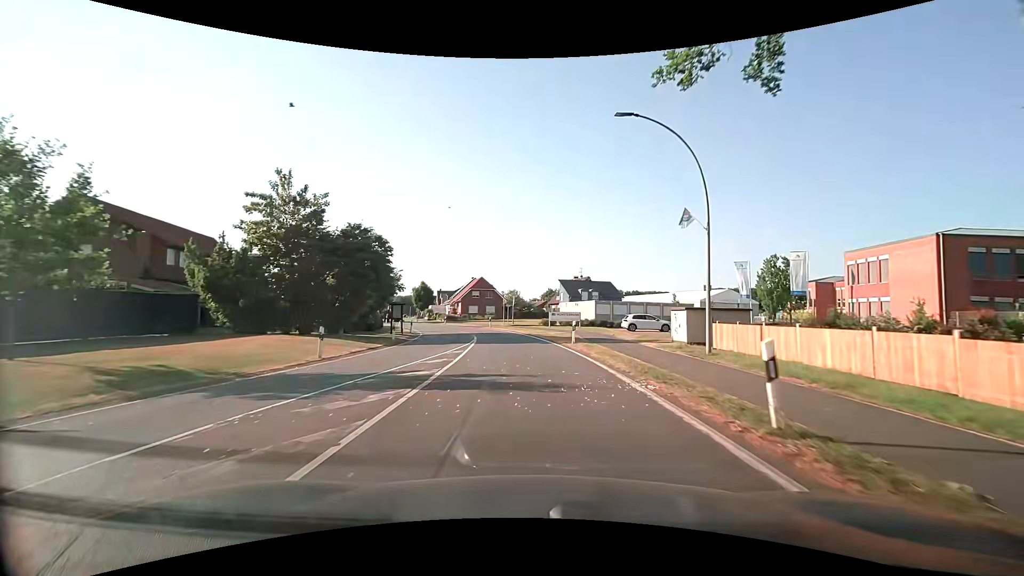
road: secondary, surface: asphalt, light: Day
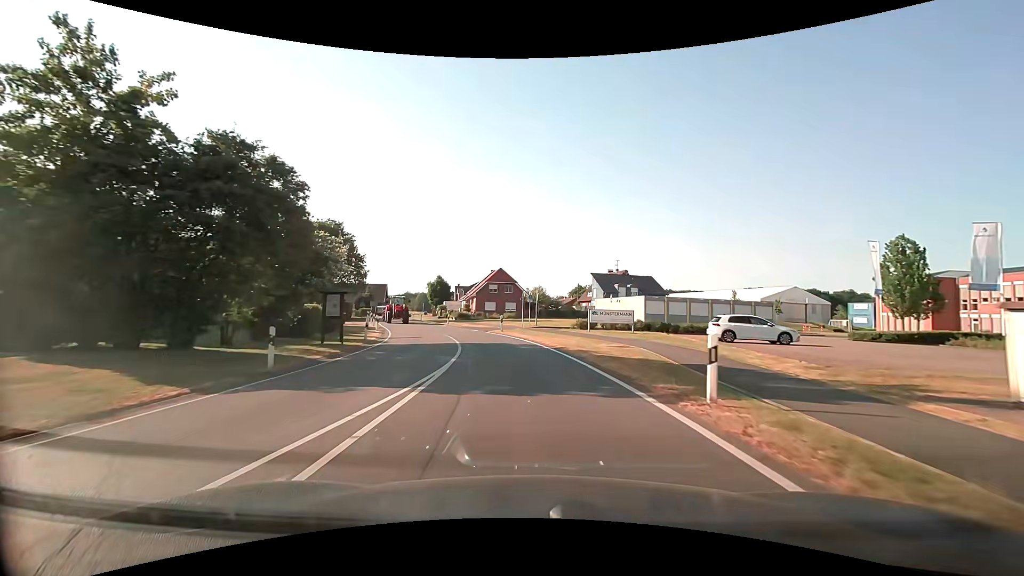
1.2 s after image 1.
(-0.3, +15.3) m; -2°
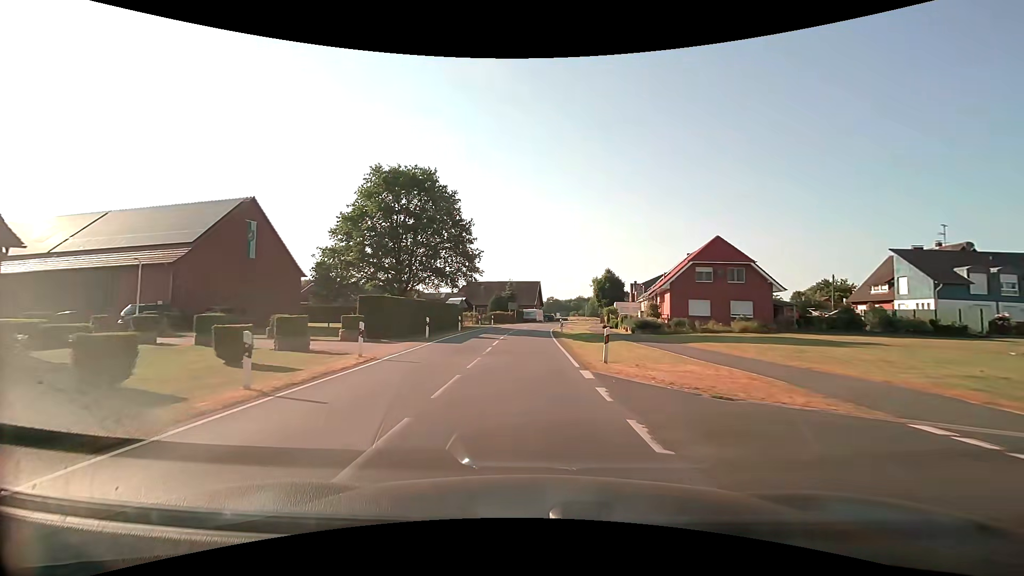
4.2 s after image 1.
(-5.2, +35.1) m; -20°
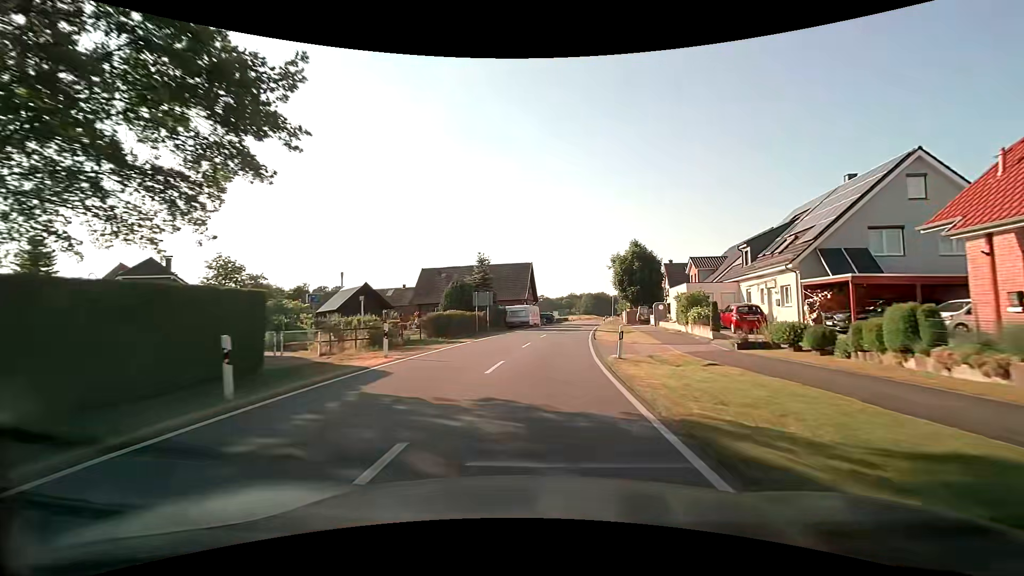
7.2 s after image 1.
(-0.3, +38.2) m; +1°
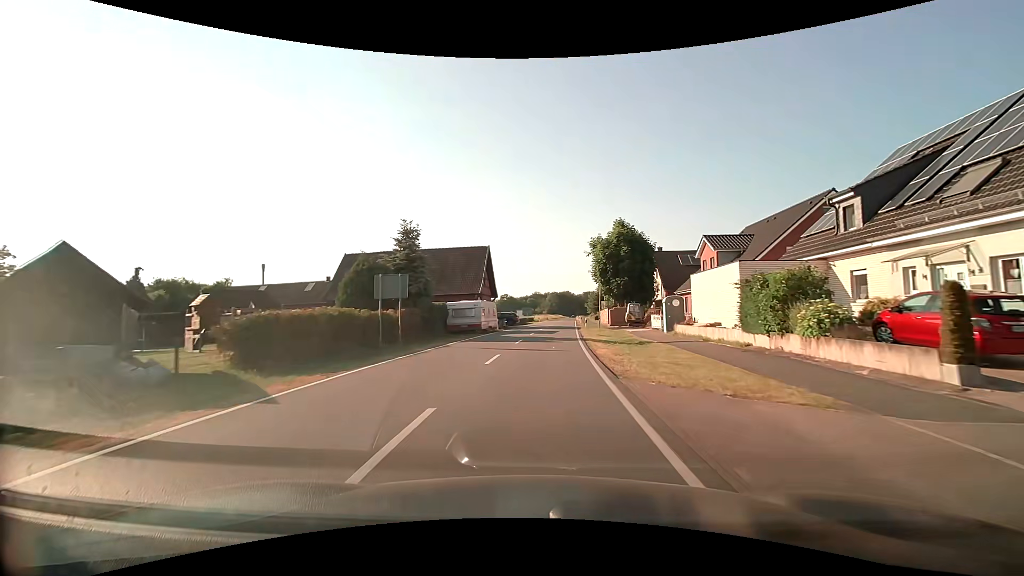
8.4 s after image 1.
(+0.6, +16.3) m; +4°
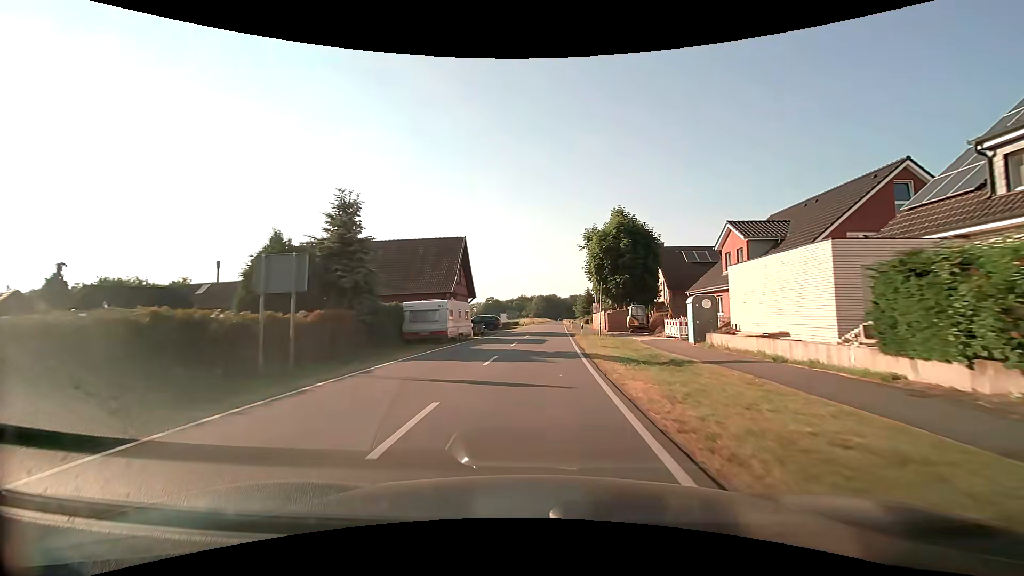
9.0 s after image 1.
(+0.1, +8.3) m; +2°
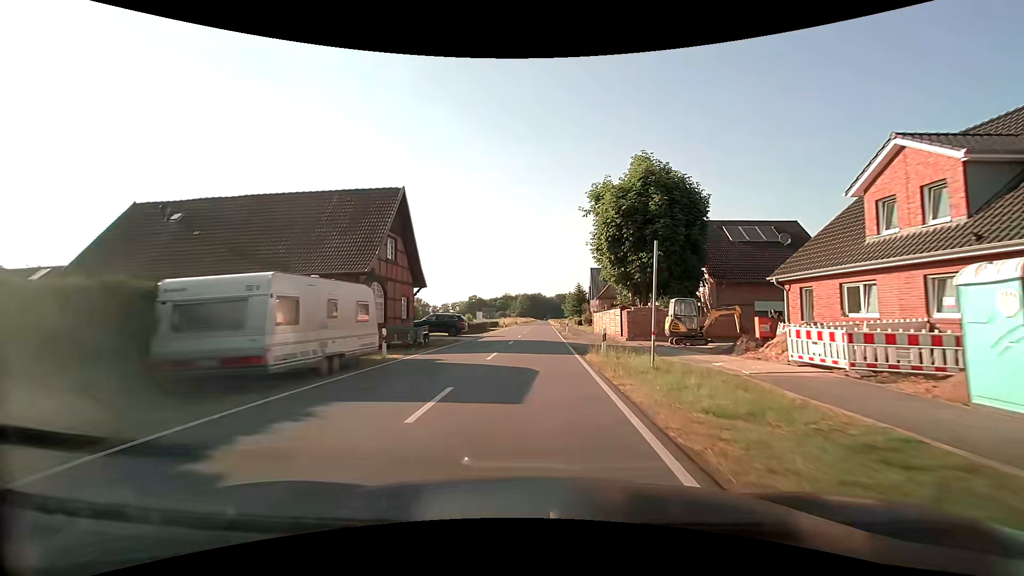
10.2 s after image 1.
(+0.3, +16.7) m; +2°
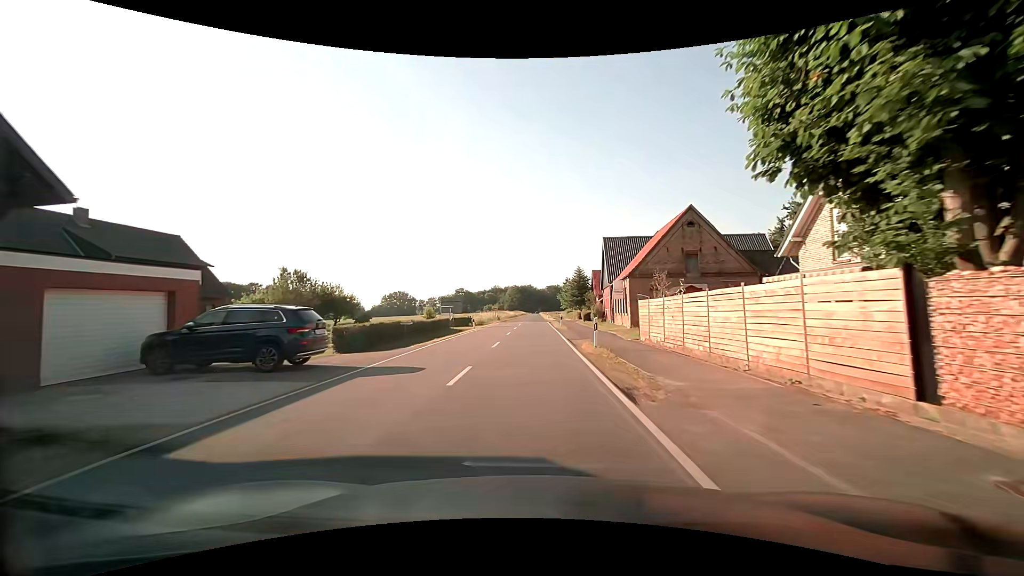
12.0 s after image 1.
(+0.3, +24.5) m; +1°
(0, +10) (0, +20) (0, +30) (0, +40) (0, +50) (0, +60) (0, +70) (0, +80) (0, +90) (0, +100) m
